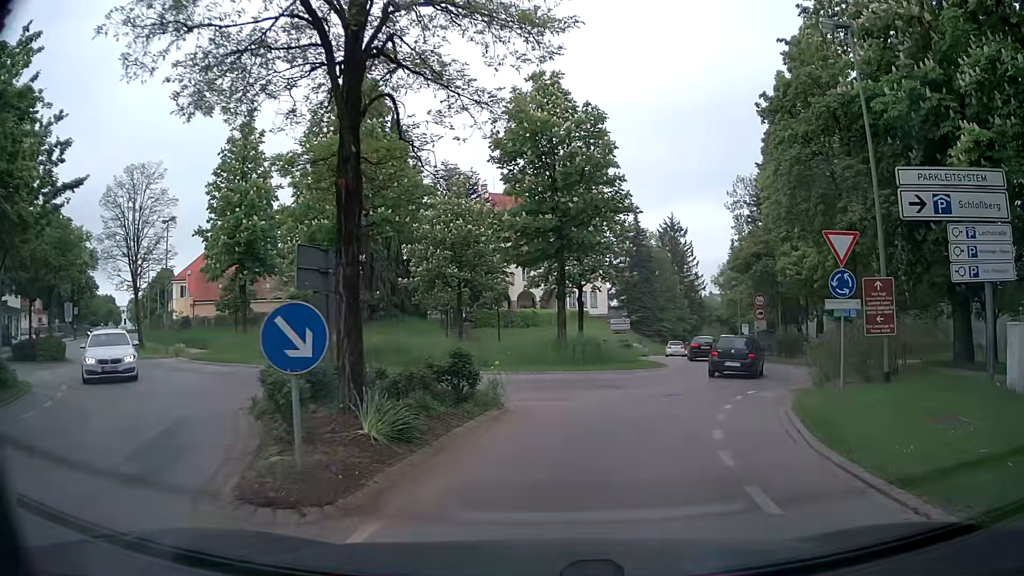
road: secondary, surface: asphalt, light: Day
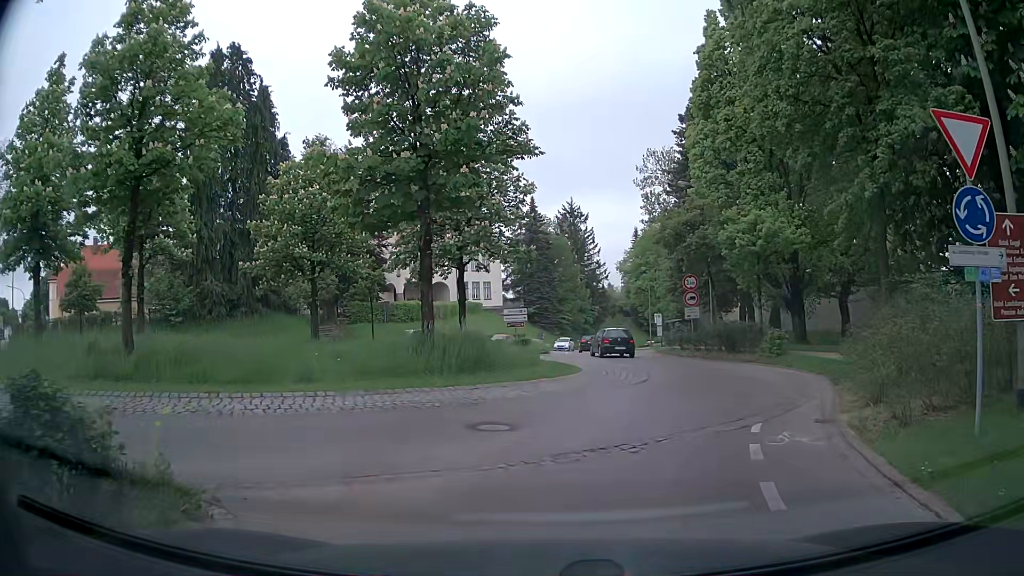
(+0.7, +8.0) m; +10°
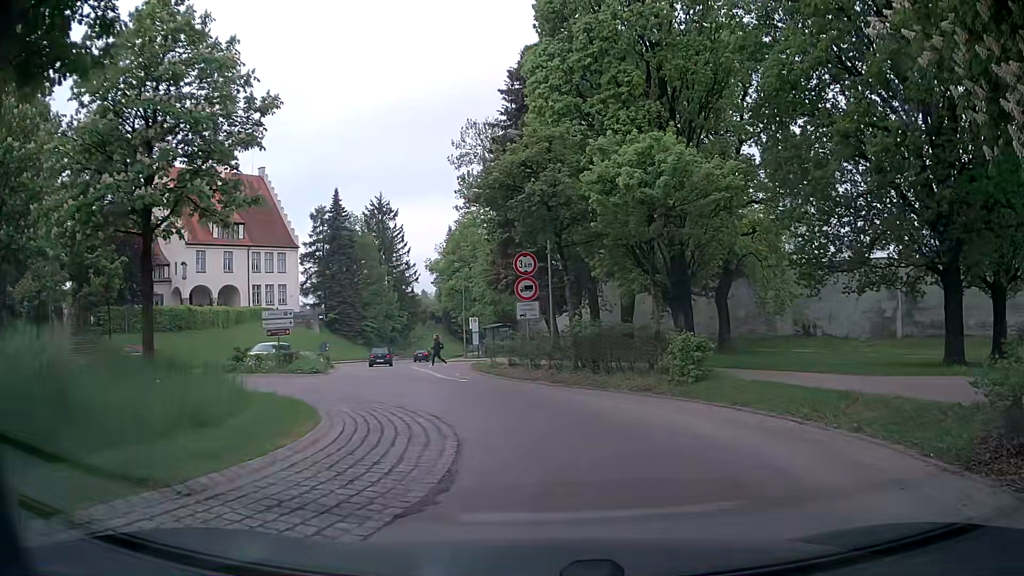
(+1.0, +11.3) m; +14°
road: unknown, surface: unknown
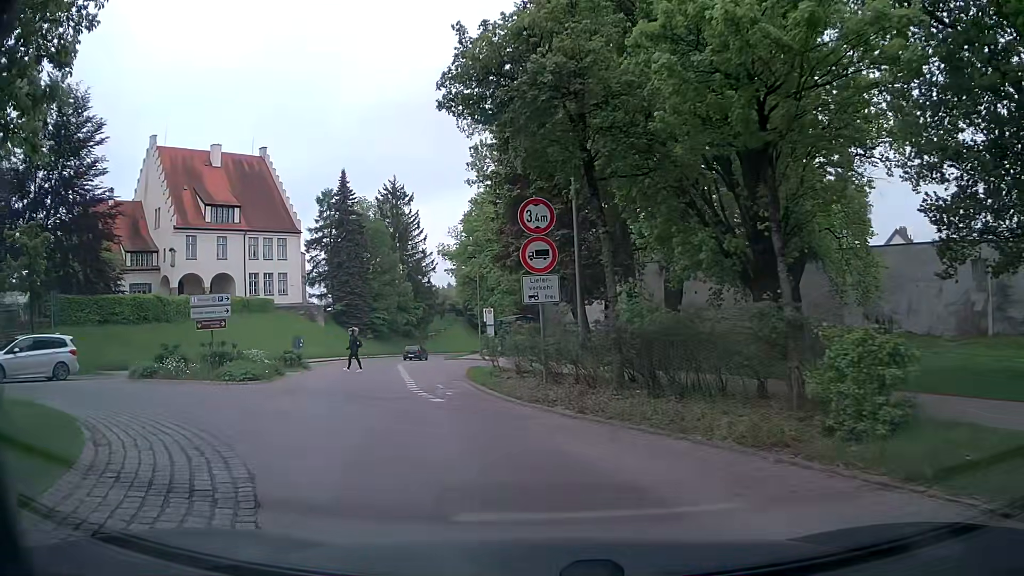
(+0.2, +7.8) m; -3°
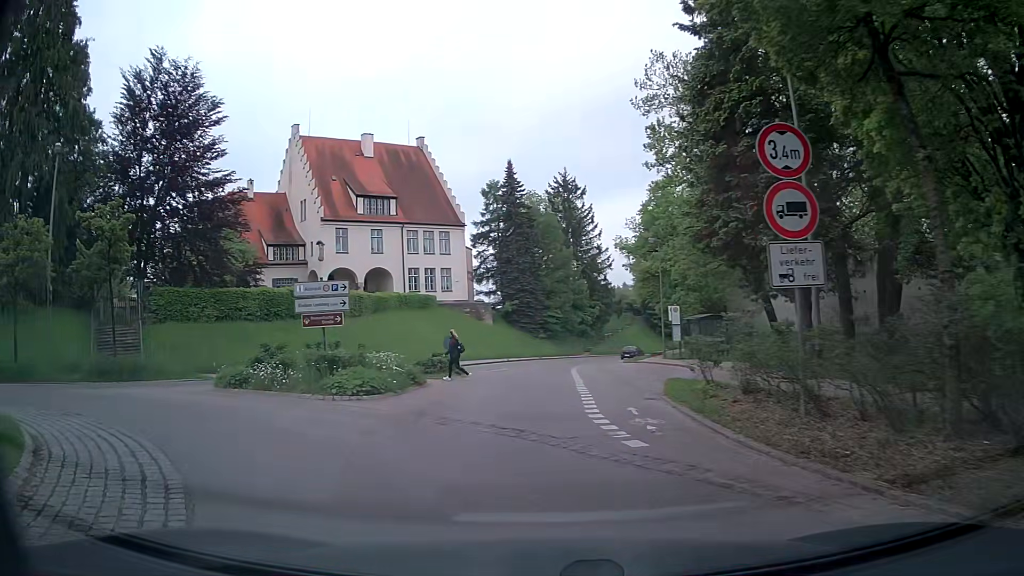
(-0.6, +5.0) m; -15°
